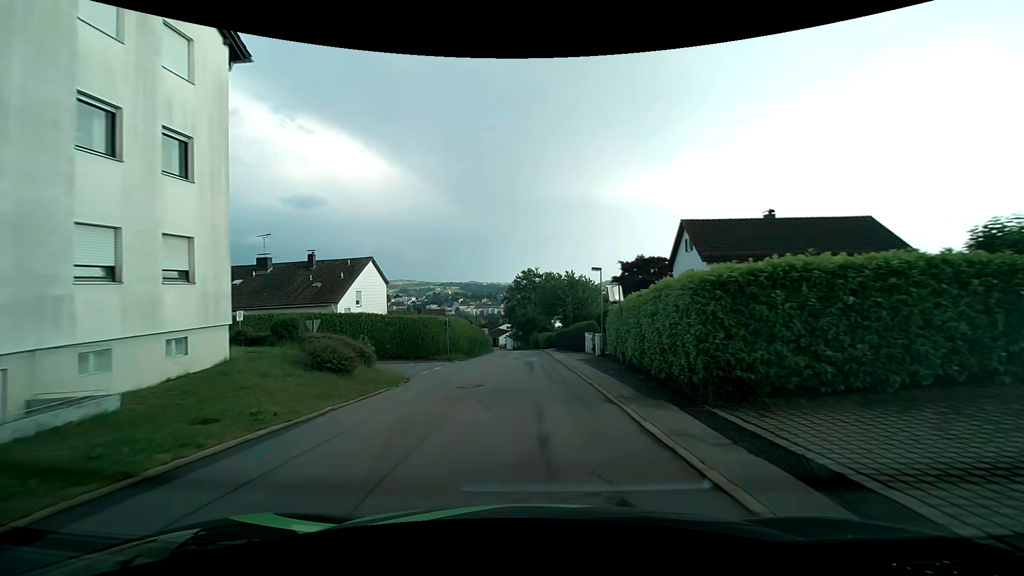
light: Day
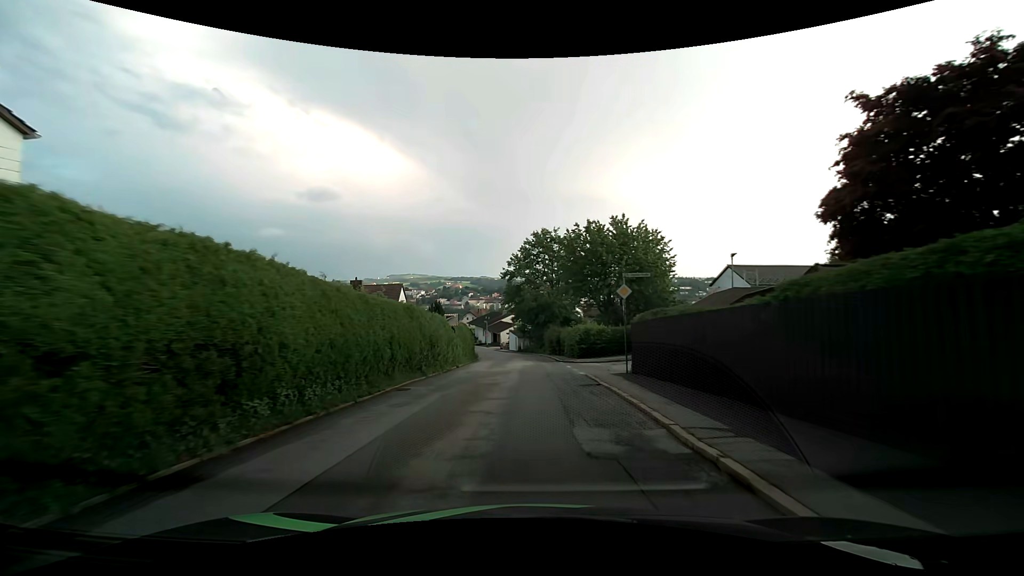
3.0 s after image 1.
(-0.4, +35.7) m; -1°
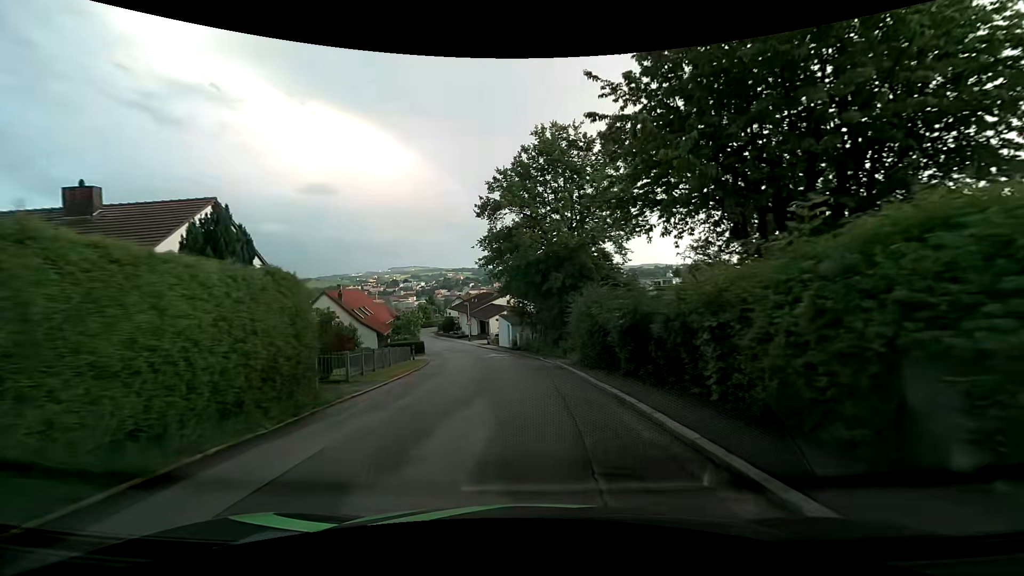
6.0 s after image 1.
(0.0, +31.5) m; 0°
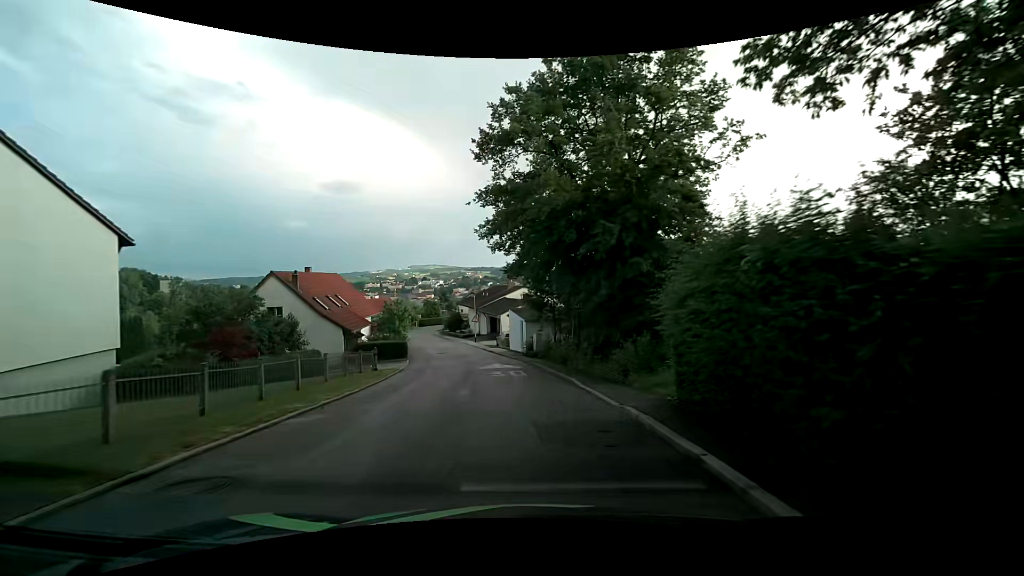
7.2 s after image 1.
(-0.2, +12.2) m; -2°
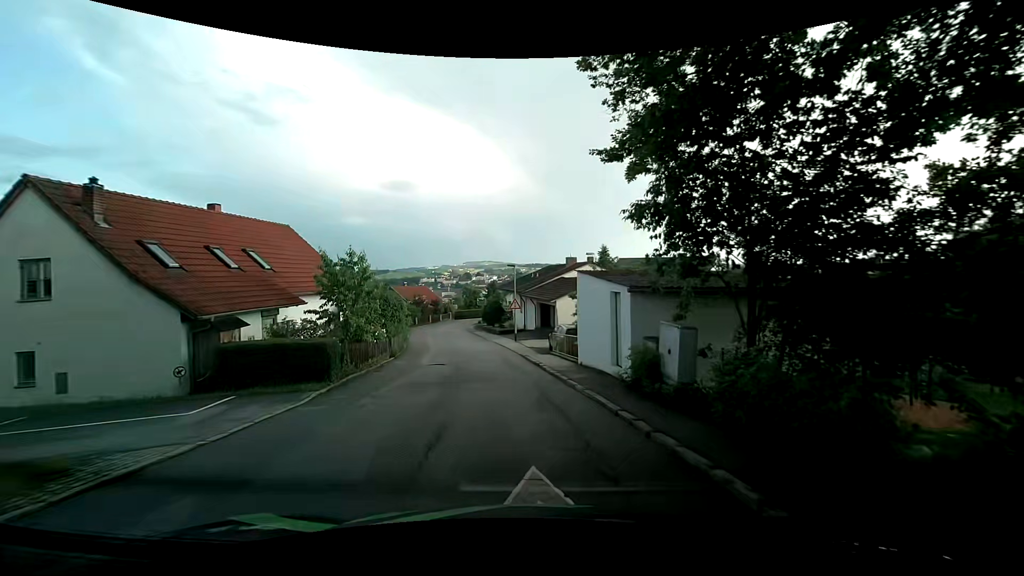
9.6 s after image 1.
(-1.1, +19.6) m; -6°
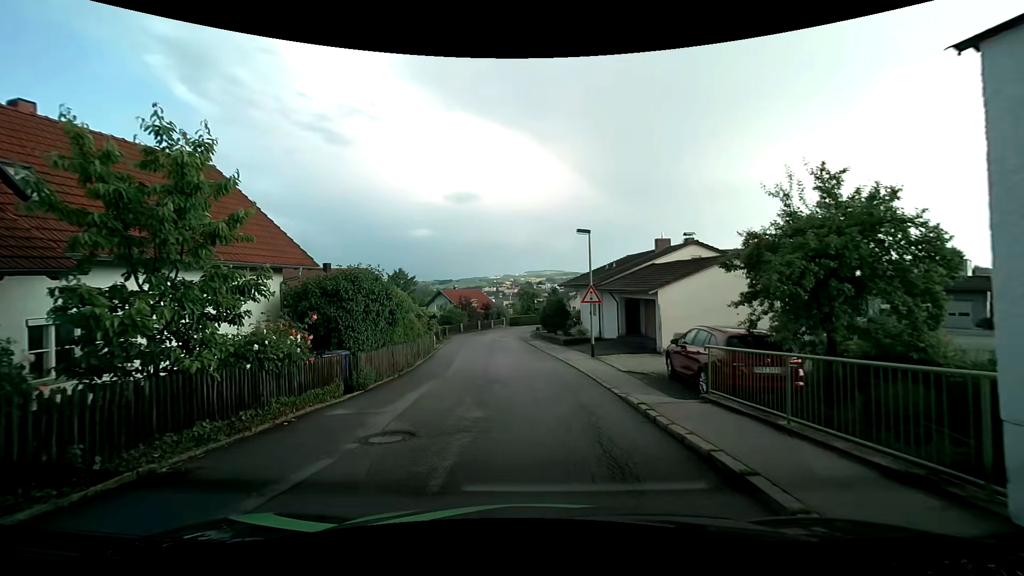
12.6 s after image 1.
(-0.8, +12.8) m; -6°
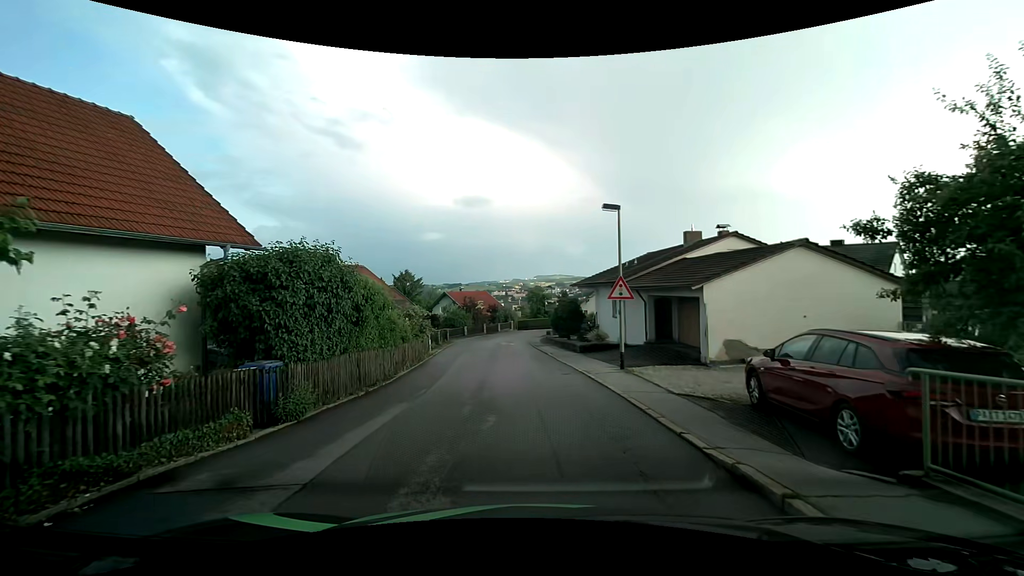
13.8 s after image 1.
(-0.1, +4.4) m; -2°
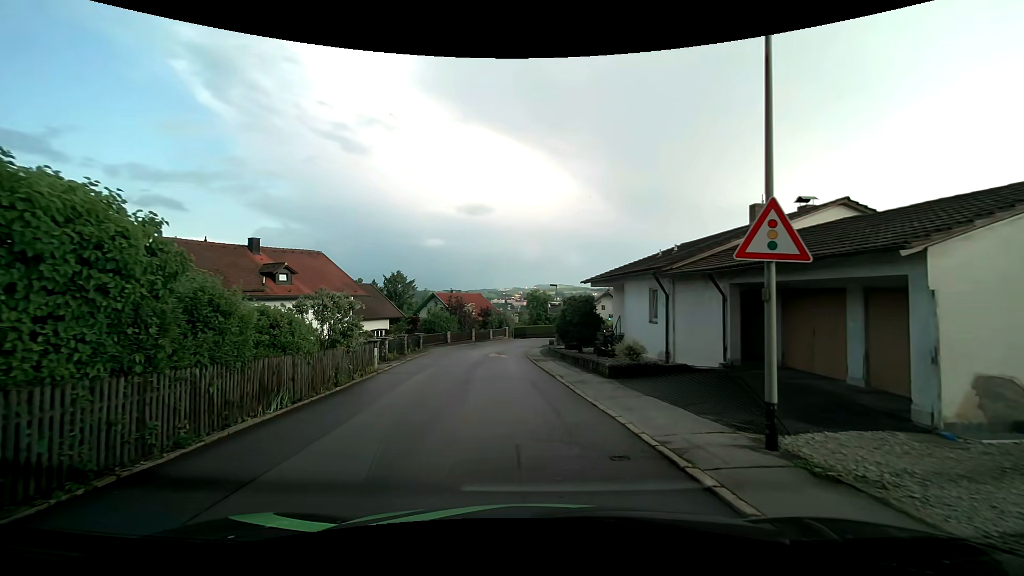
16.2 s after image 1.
(0.0, +9.7) m; 0°
(0, +10) (-1, +20) (-2, +30) (-1, +40) (+1, +50) (+6, +58) (+12, +66) (+18, +74) (+24, +82) (+31, +90) m
